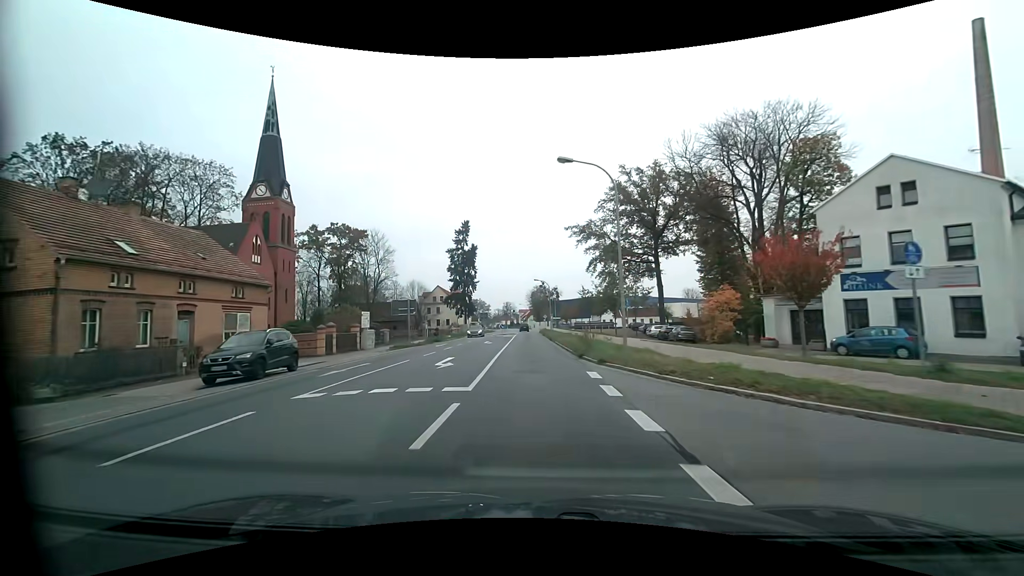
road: primary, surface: asphalt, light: Day
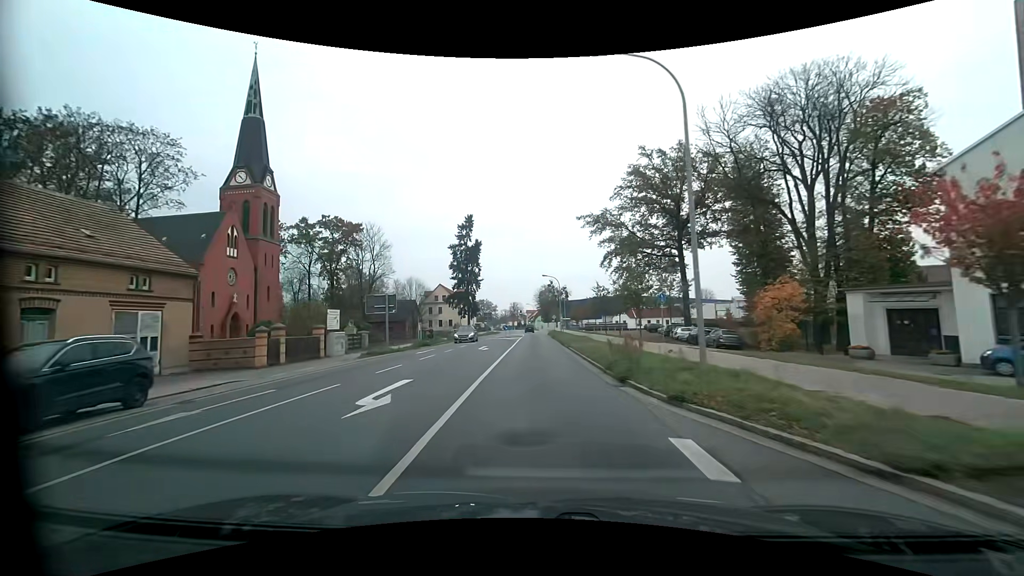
(-0.1, +7.9) m; -1°
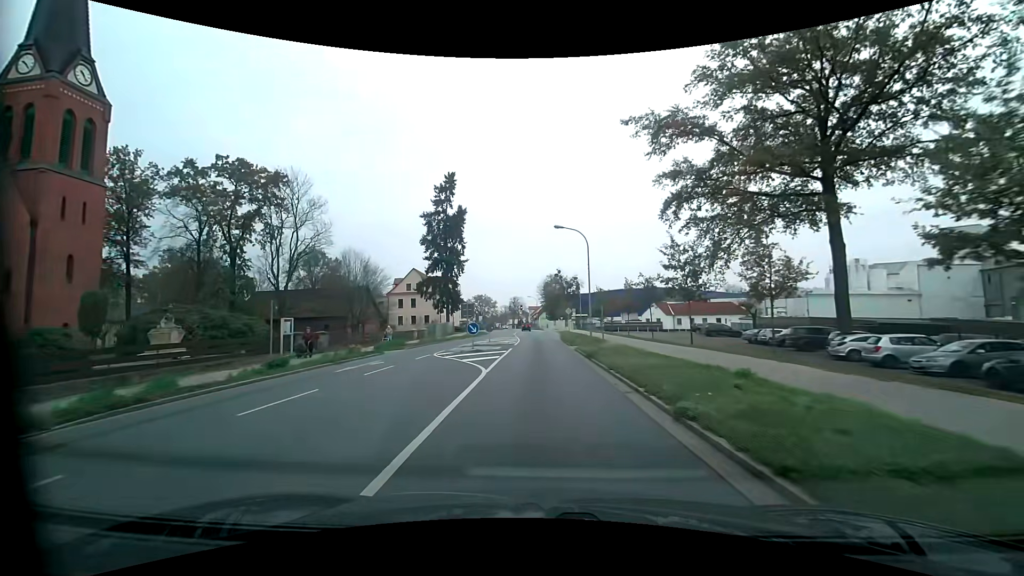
(-0.4, +31.5) m; 0°
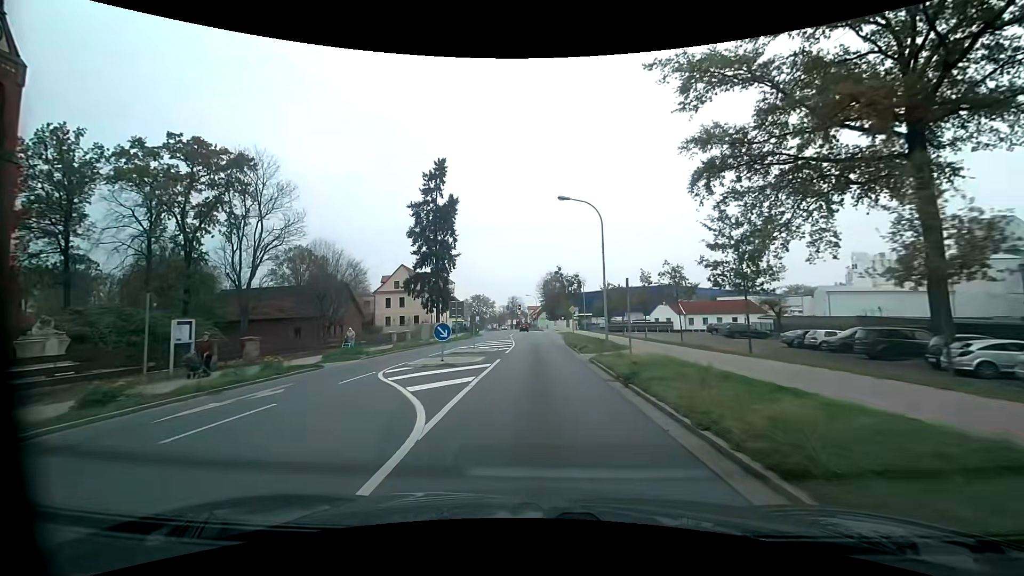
(0.0, +7.6) m; 0°
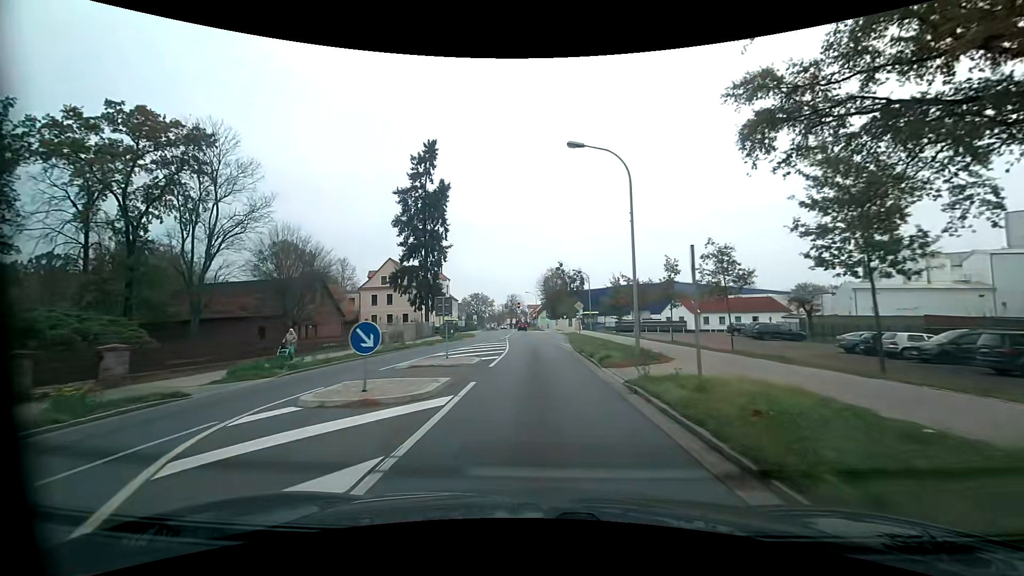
(0.0, +7.6) m; 0°
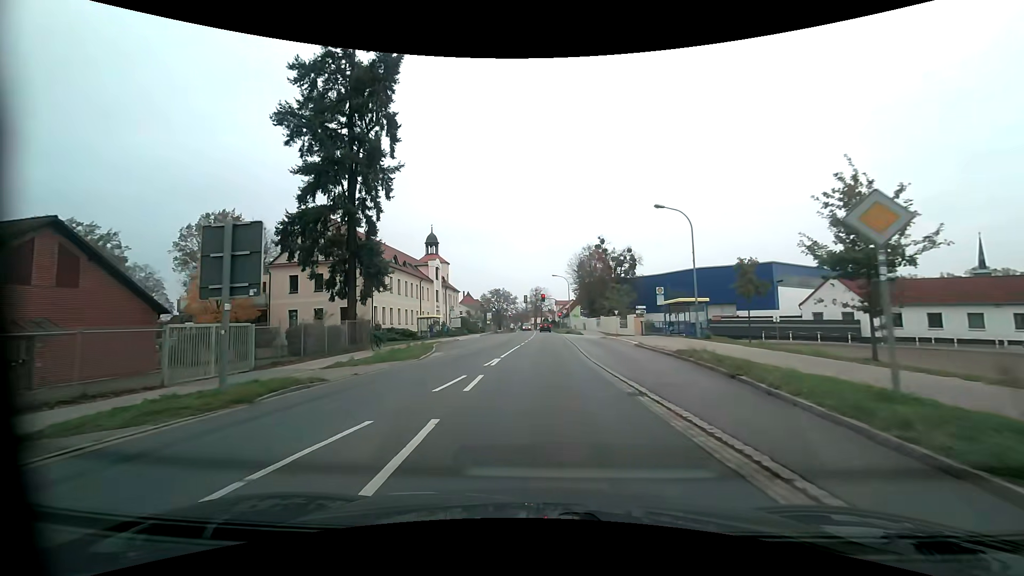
(-0.7, +34.6) m; -3°
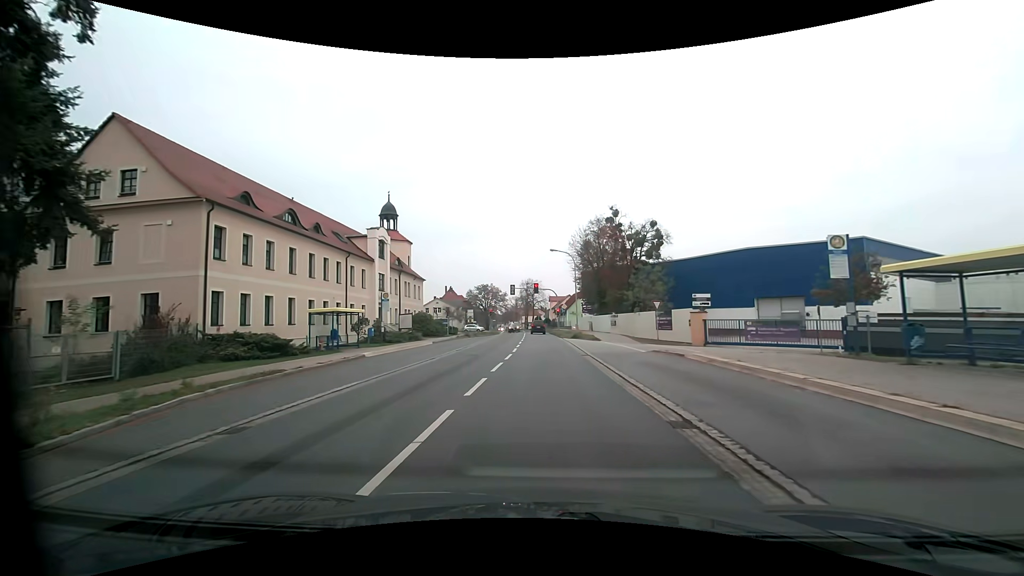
(+0.1, +22.7) m; +1°
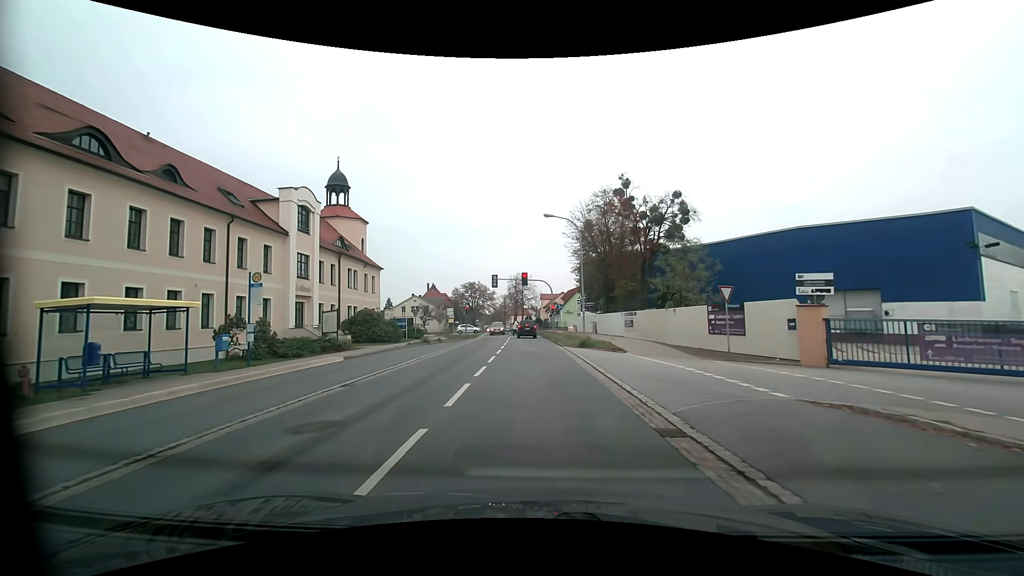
(+0.2, +14.6) m; +1°
(0, +10) (0, +20) (-1, +30) (-1, +40) (-1, +50) (-2, +60) (-2, +70) (-3, +80) (-4, +90) (-5, +100) m
